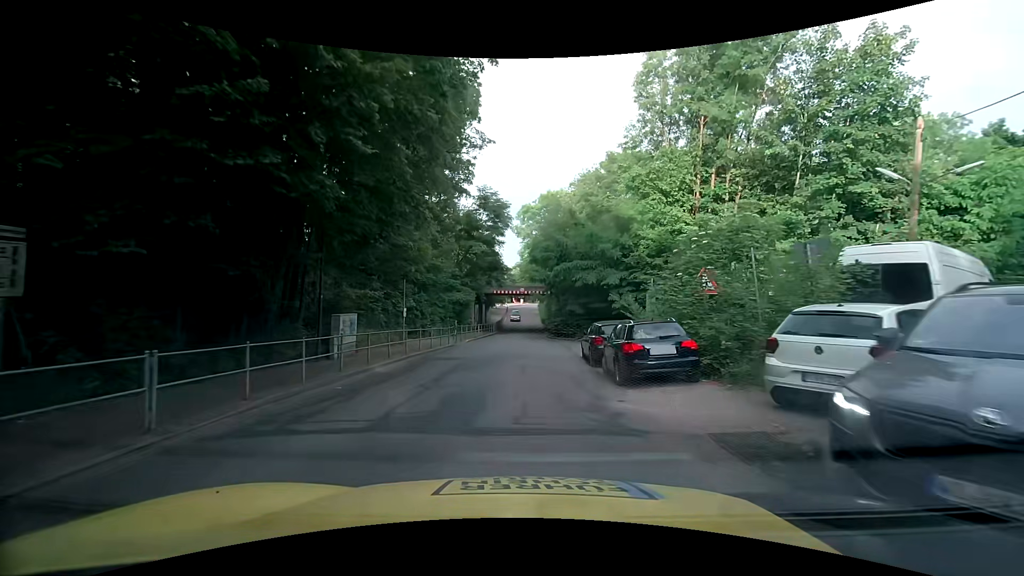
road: tertiary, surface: asphalt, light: Day
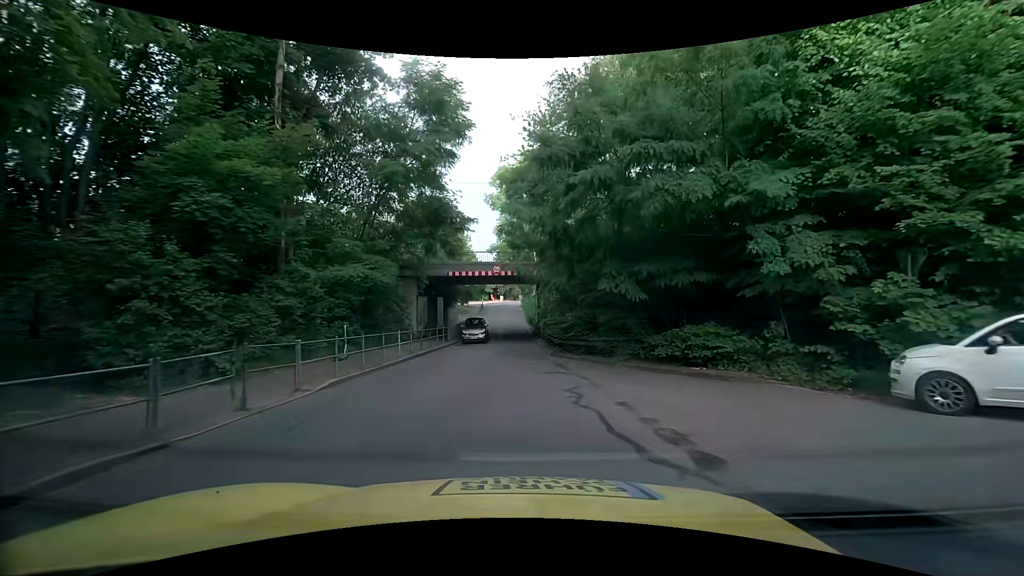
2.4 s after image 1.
(+0.4, +21.0) m; +3°
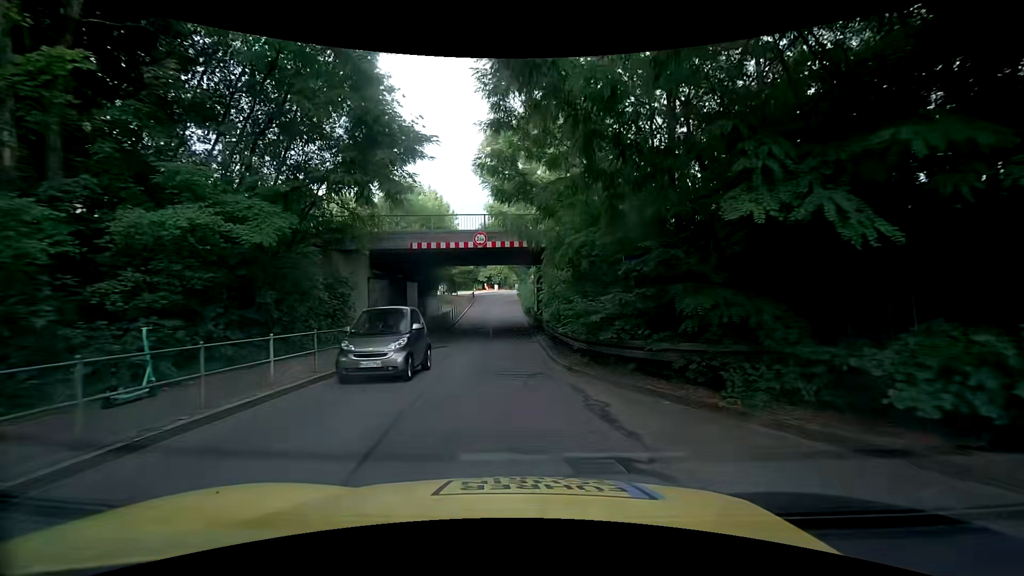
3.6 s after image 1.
(0.0, +8.8) m; 0°
(0, +10) (-1, +20) (-1, +30) (-2, +40) (-2, +50) (-3, +60) (-3, +70) (-3, +80) (-2, +90) (0, +100) m
